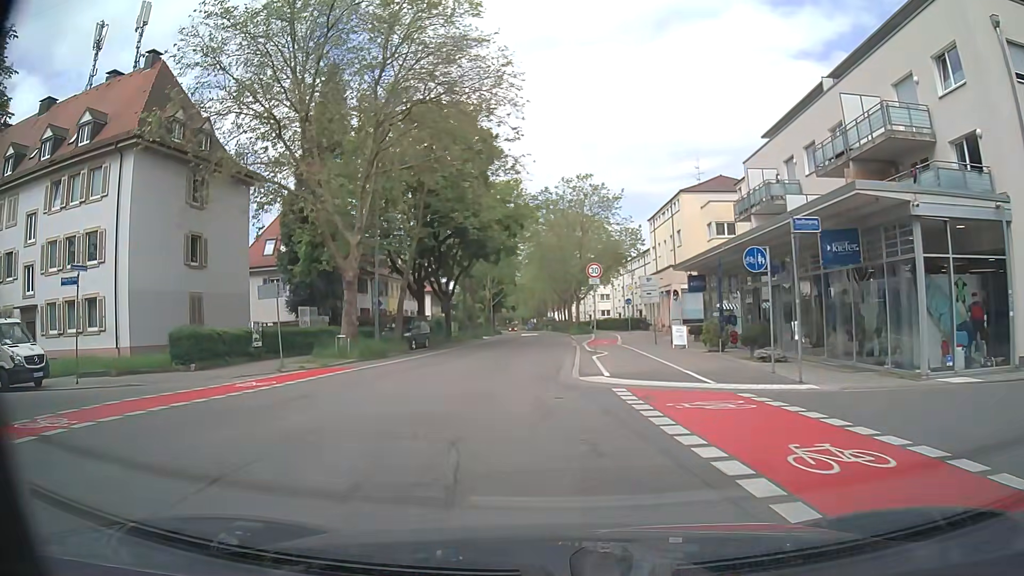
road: secondary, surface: asphalt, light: Day
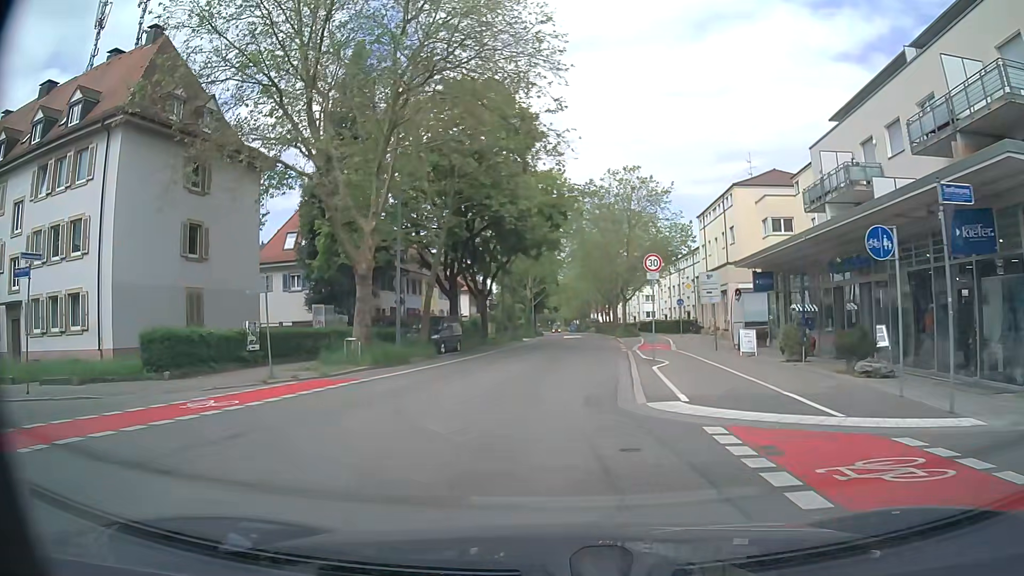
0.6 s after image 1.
(-0.2, +4.4) m; -5°
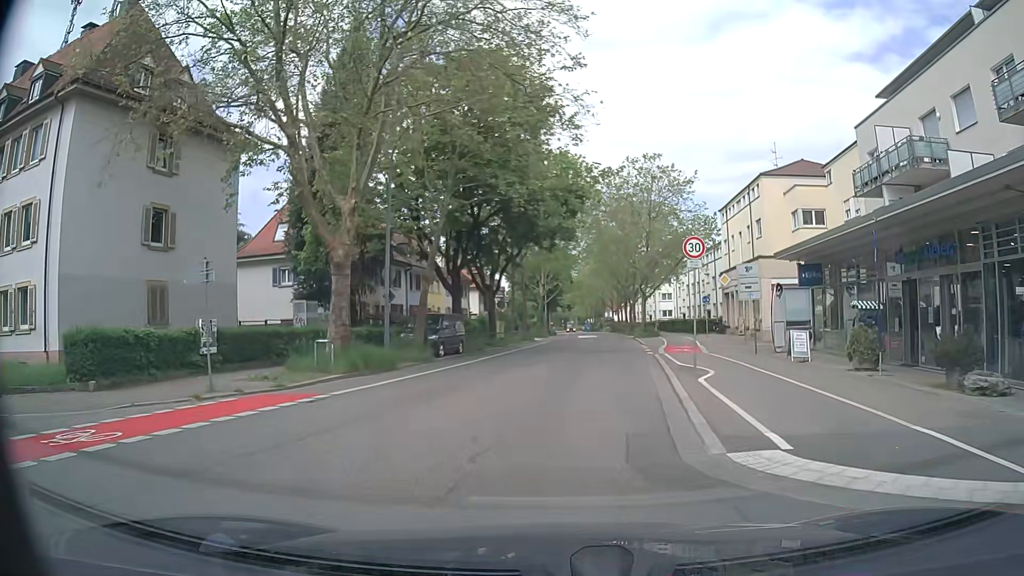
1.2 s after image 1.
(0.0, +4.4) m; 0°
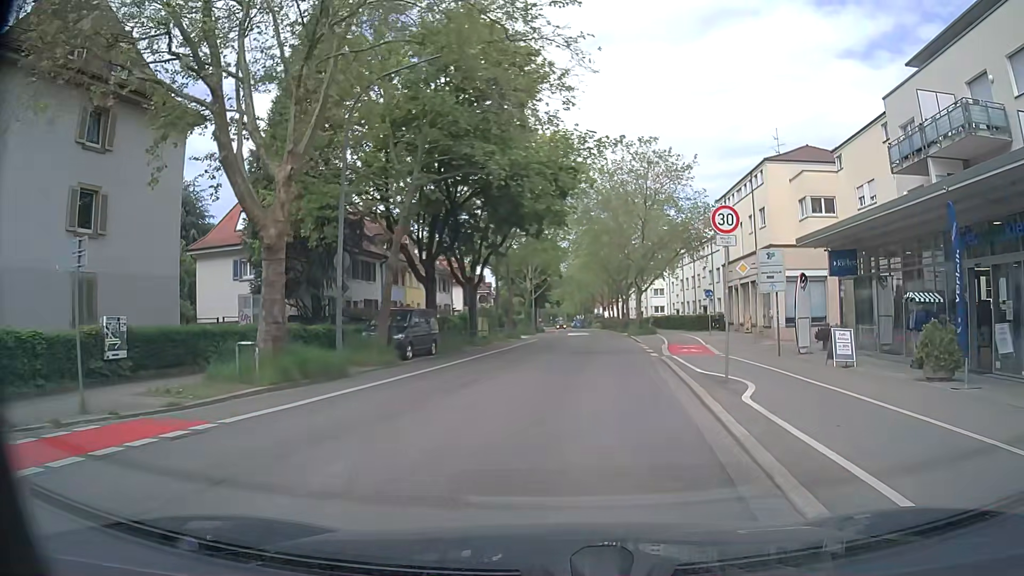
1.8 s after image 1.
(0.0, +4.4) m; 0°
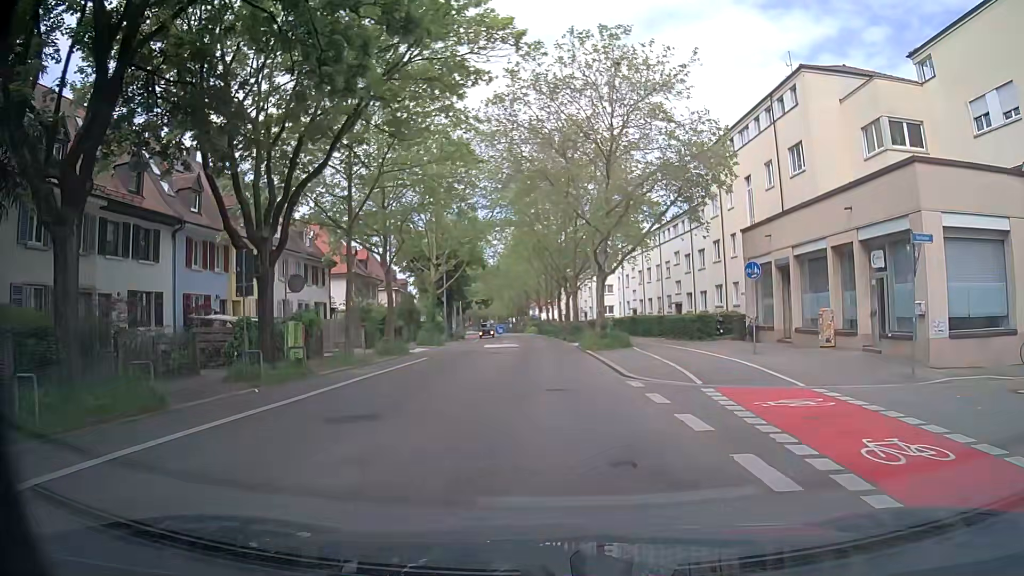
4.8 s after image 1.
(+1.4, +22.3) m; +5°
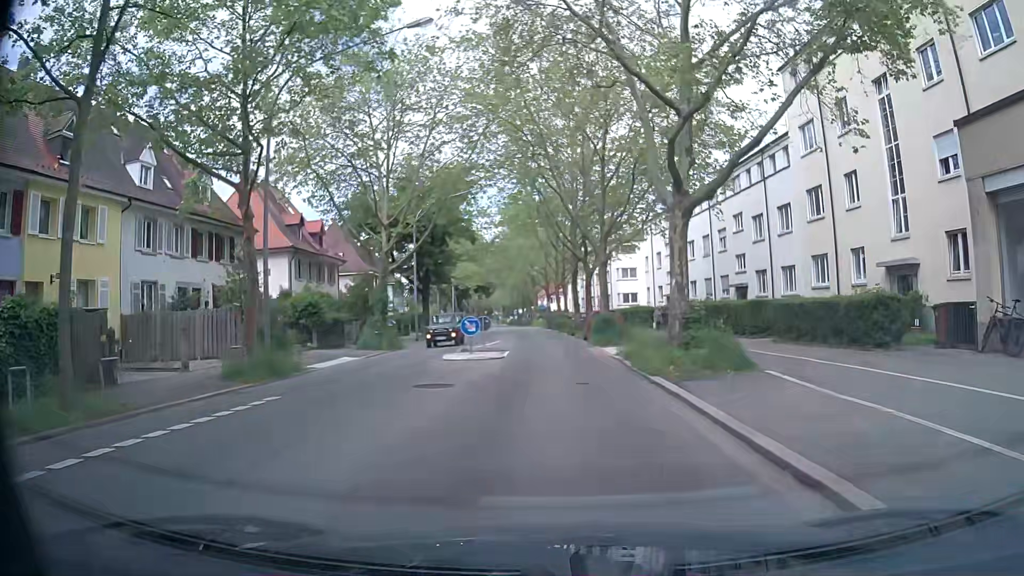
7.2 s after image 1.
(-0.2, +18.0) m; 0°
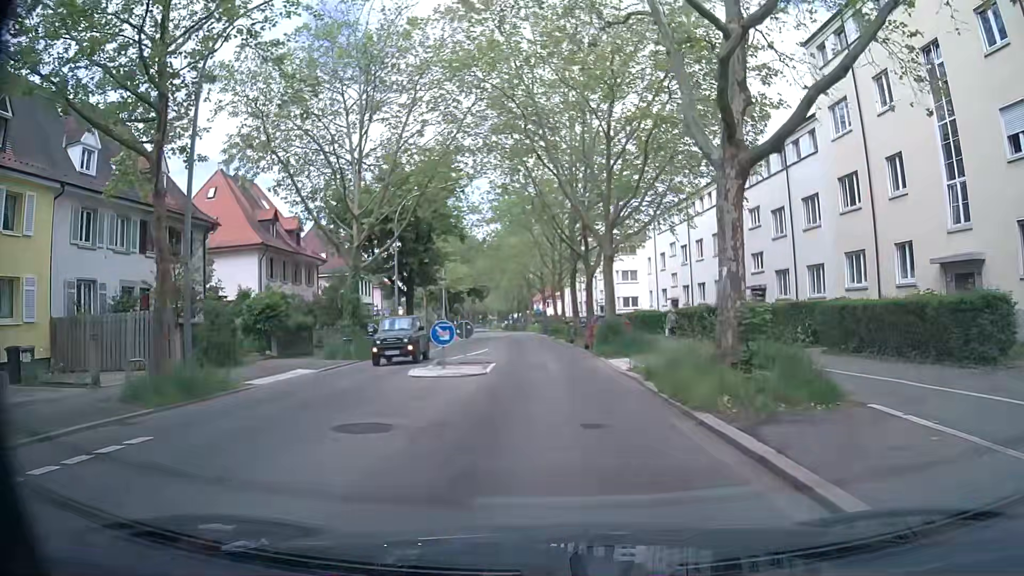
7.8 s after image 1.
(0.0, +4.5) m; -1°
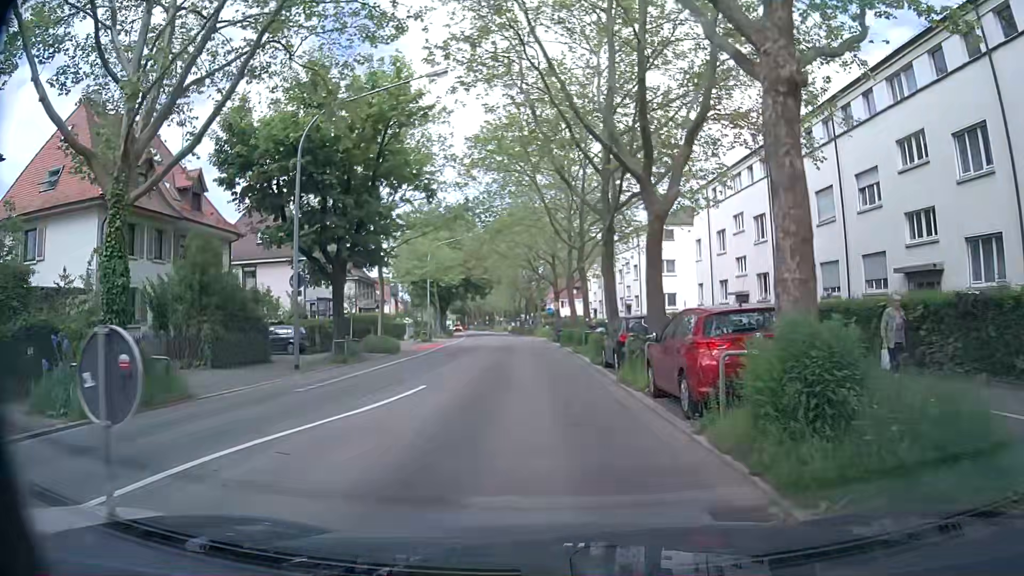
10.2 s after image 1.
(+0.2, +18.0) m; -1°
(0, +10) (-1, +20) (-1, +30) (-1, +40) (-2, +50) (-3, +60) (-4, +70) (-5, +80) (-6, +90) (-7, +100) m
